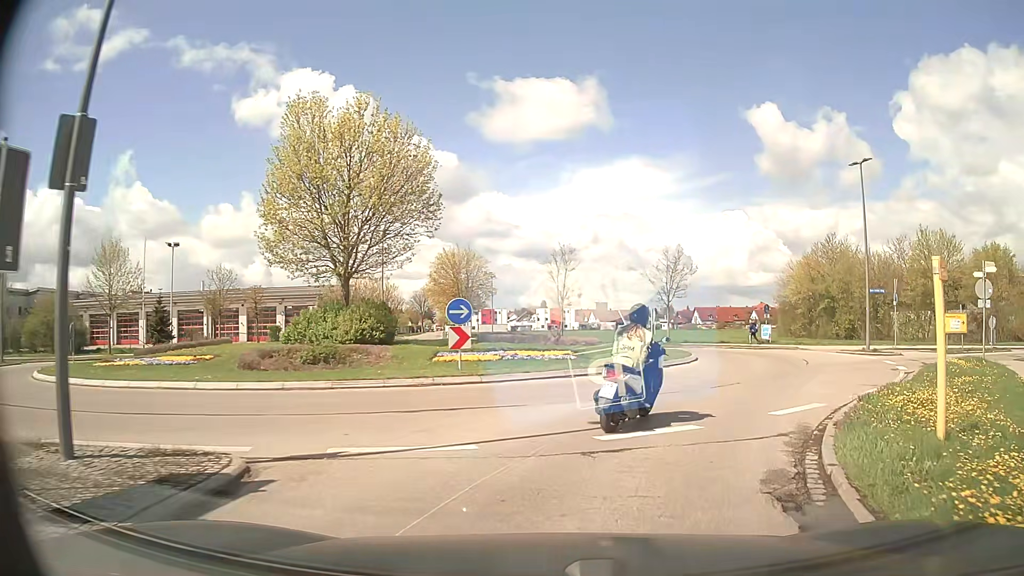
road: secondary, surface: asphalt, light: Day
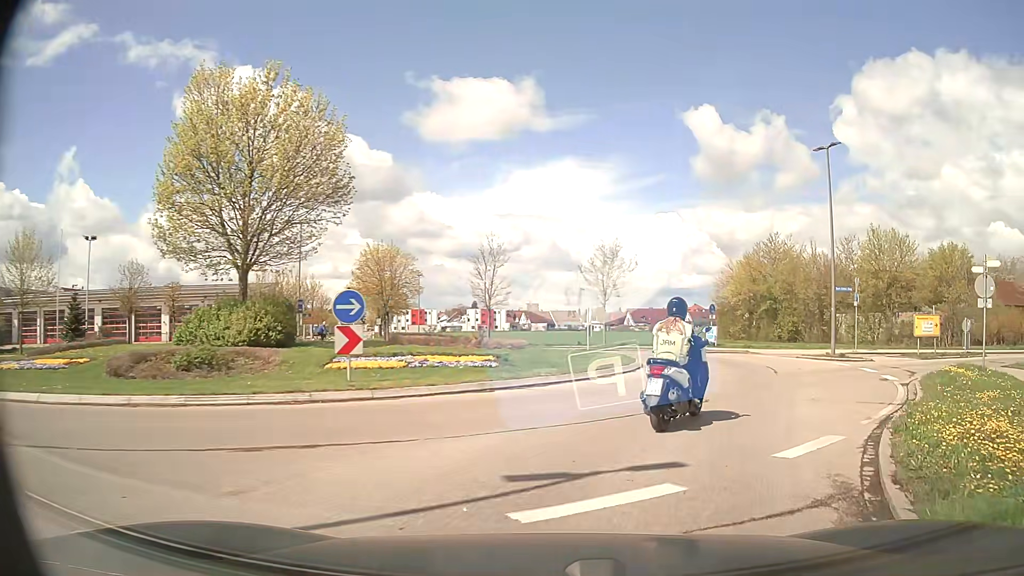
(+0.2, +3.4) m; +7°
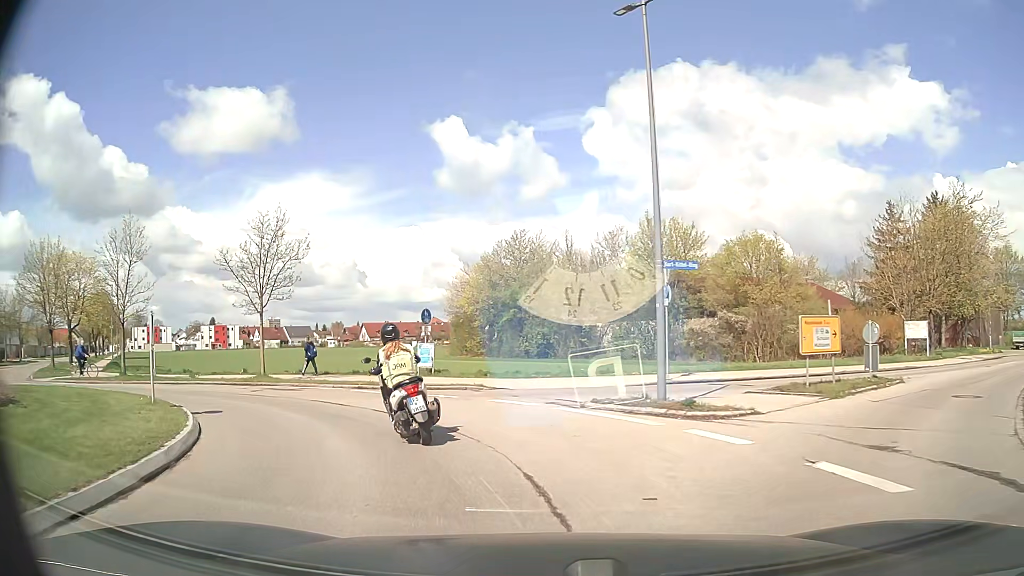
(+3.6, +13.3) m; +23°
(-2, +10) (-8, +17) (-18, +21) (-27, +24) (-34, +31) (-41, +39) (-47, +47) (-53, +55) (-59, +63) (-65, +71) m
